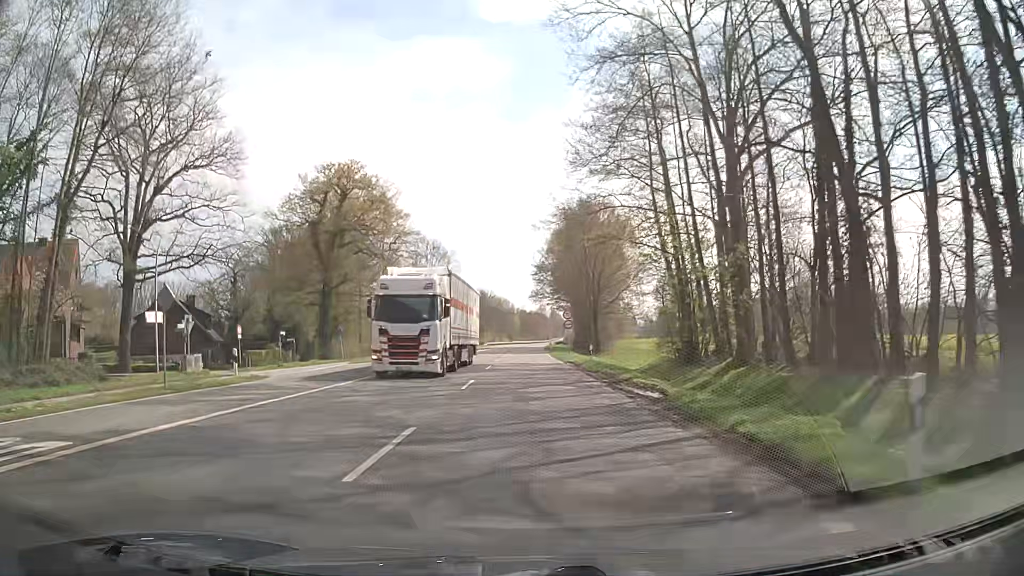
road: secondary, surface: asphalt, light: Day
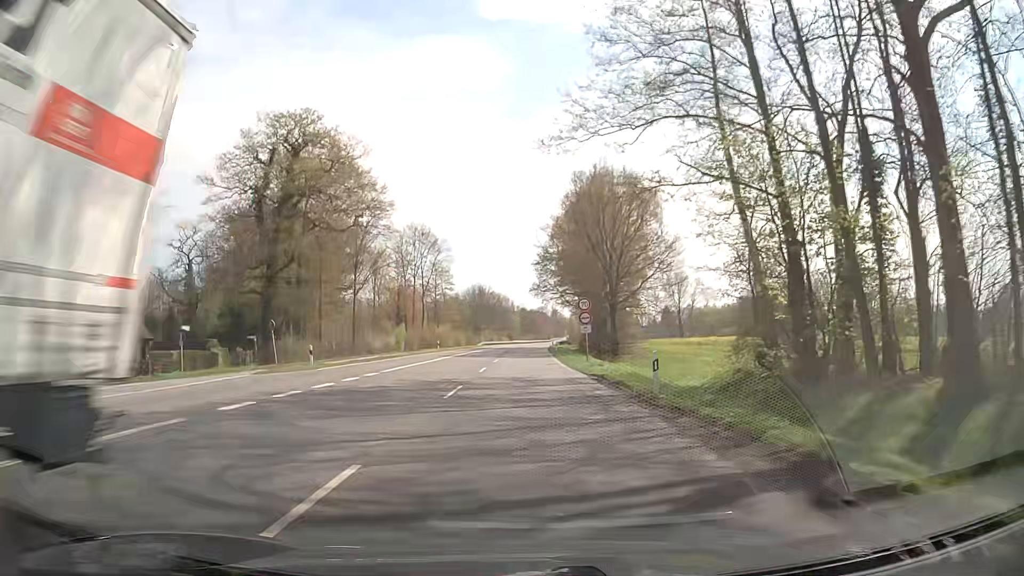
(-0.2, +15.3) m; -1°
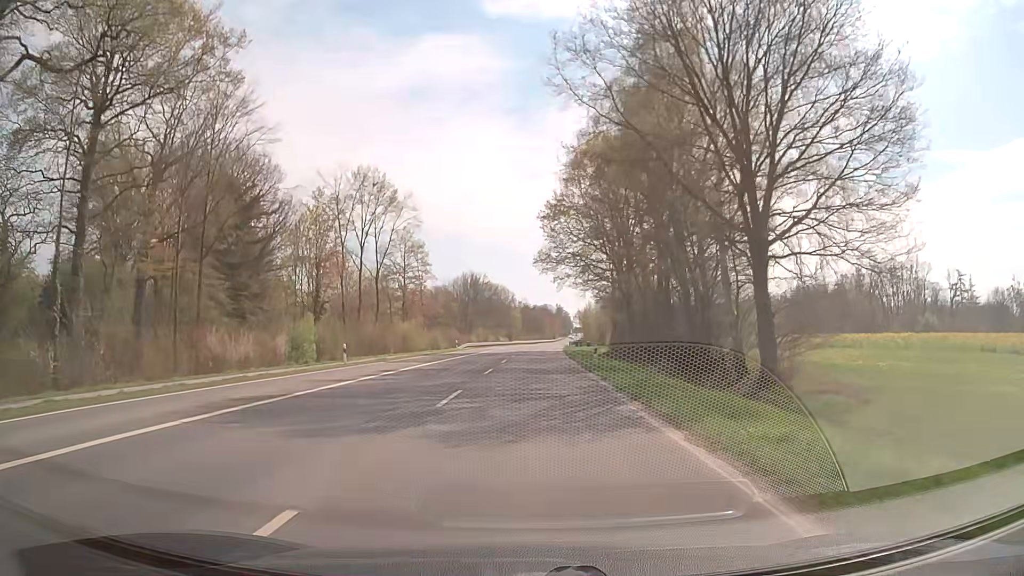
(0.0, +38.3) m; 0°
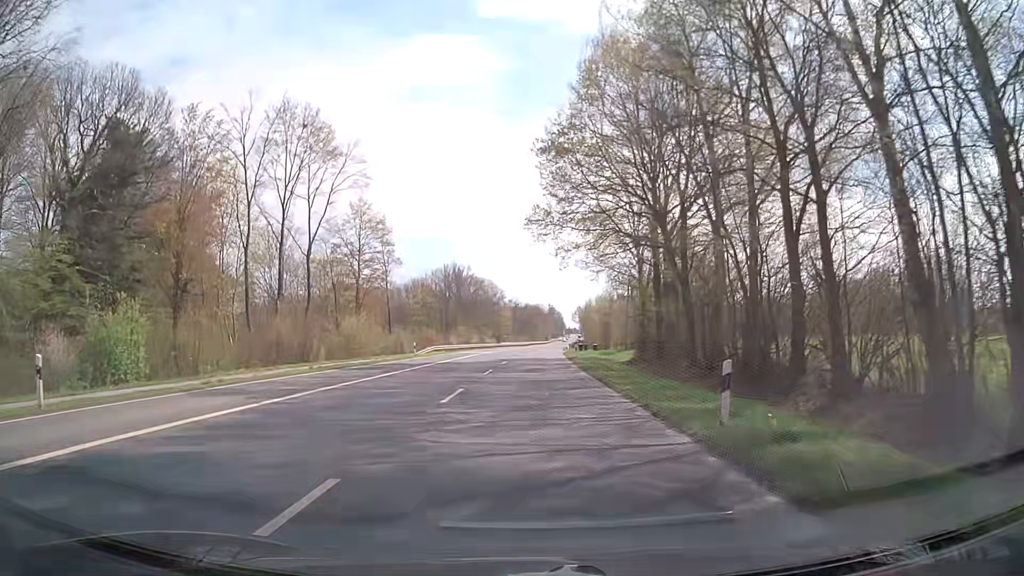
(+0.2, +23.0) m; +1°
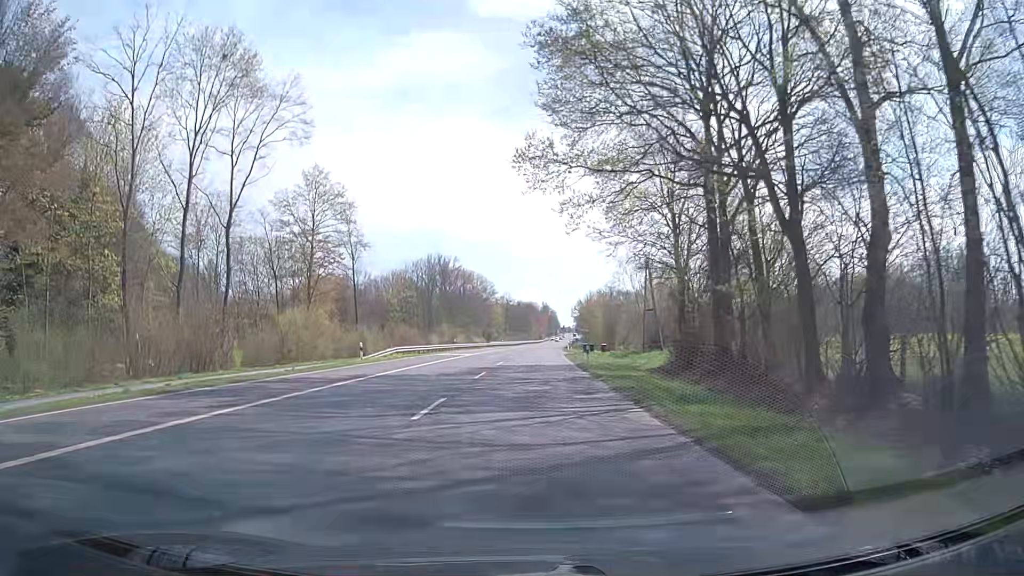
(0.0, +15.3) m; 0°
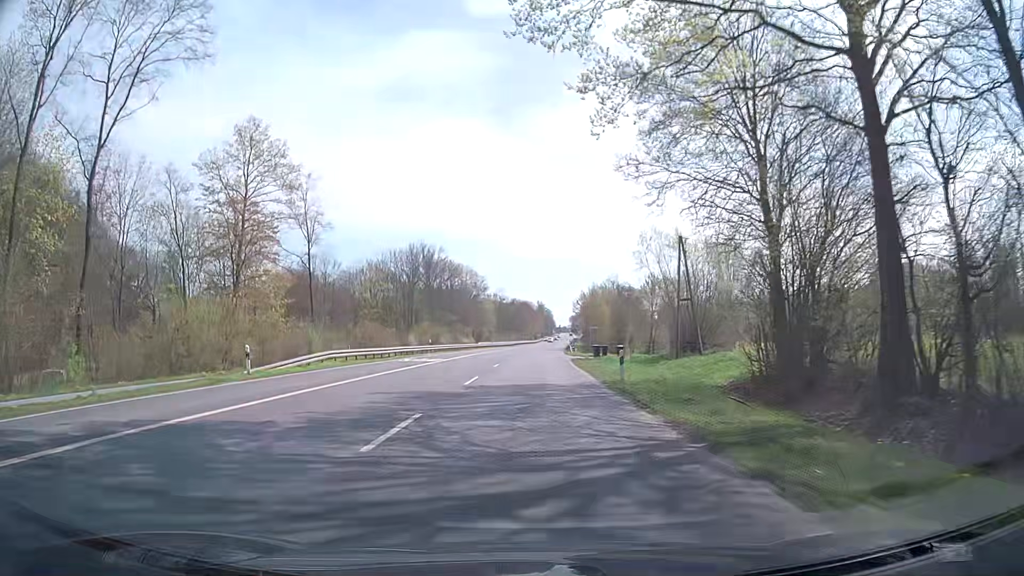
(+0.1, +15.3) m; +1°
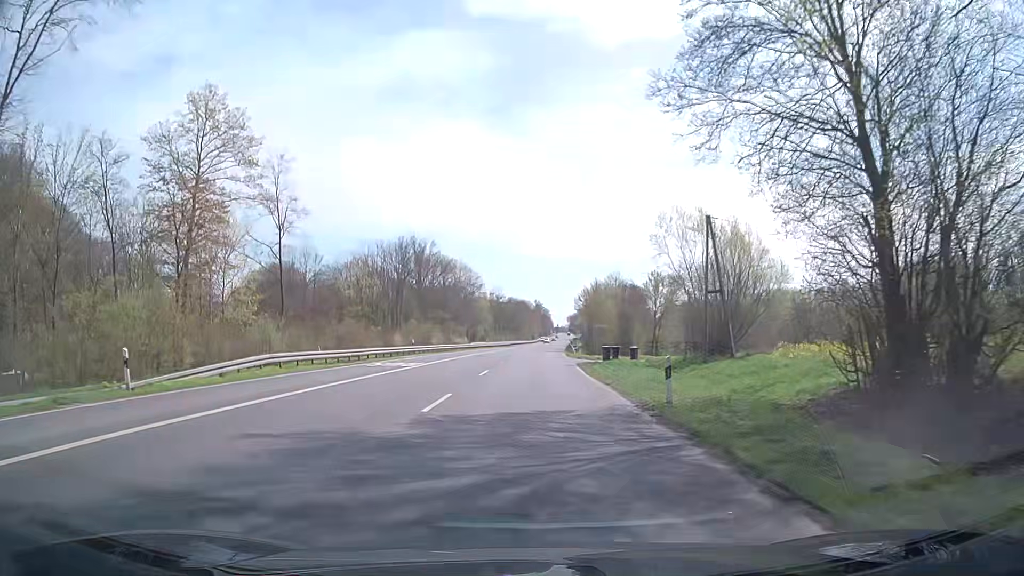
(0.0, +7.7) m; 0°
(0, +10) (0, +20) (0, +30) (+1, +40) (+1, +50) (+1, +60) (+2, +70) (+2, +80) (+3, +90) (+3, +100) m
